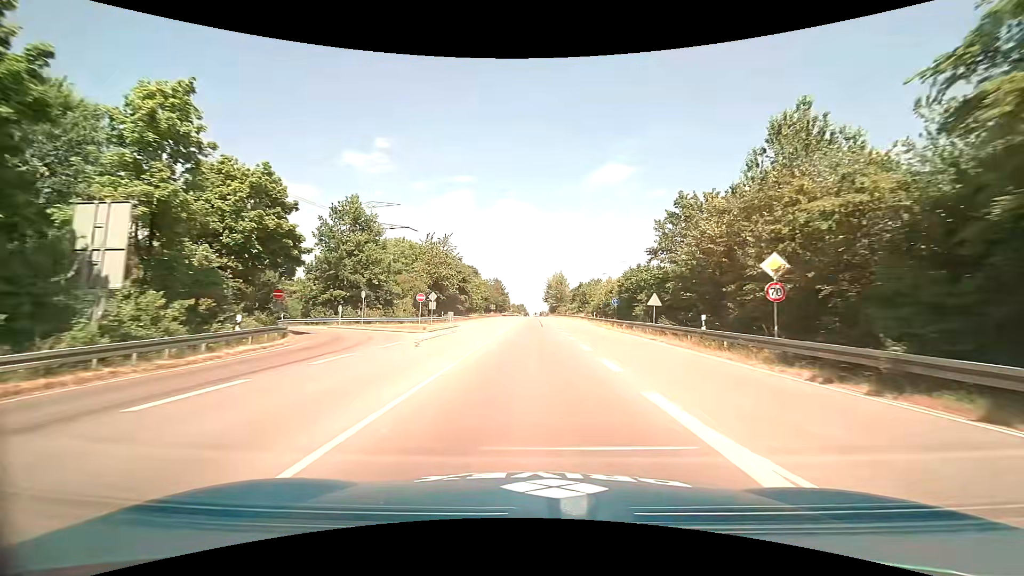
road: primary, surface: asphalt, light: Day
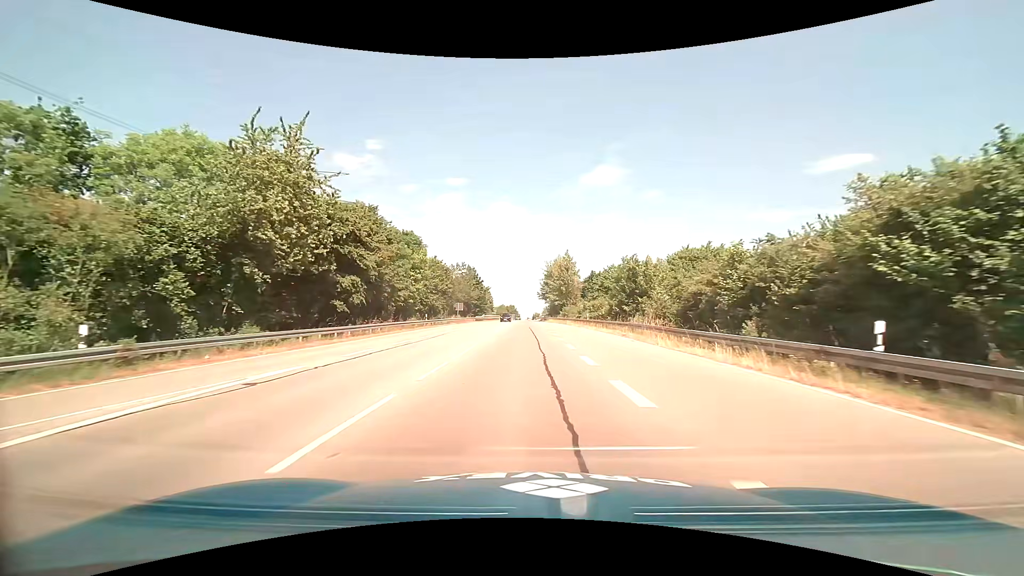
(+0.5, +46.4) m; +1°
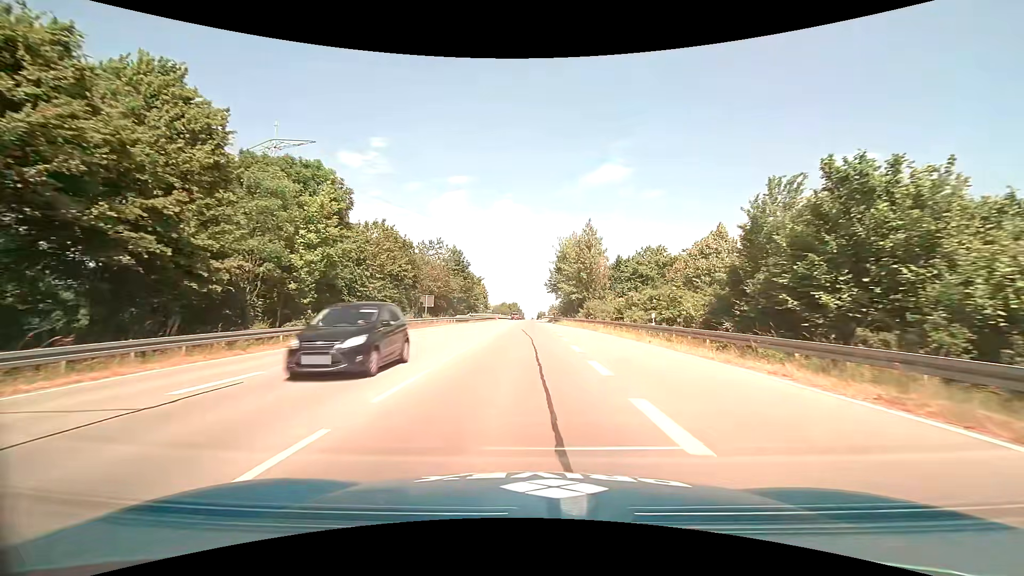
(-0.1, +26.3) m; -1°
(0, +10) (0, +20) (0, +30) (0, +40) (0, +50) (0, +60) (0, +70) (0, +80) (0, +90) (0, +100) m
